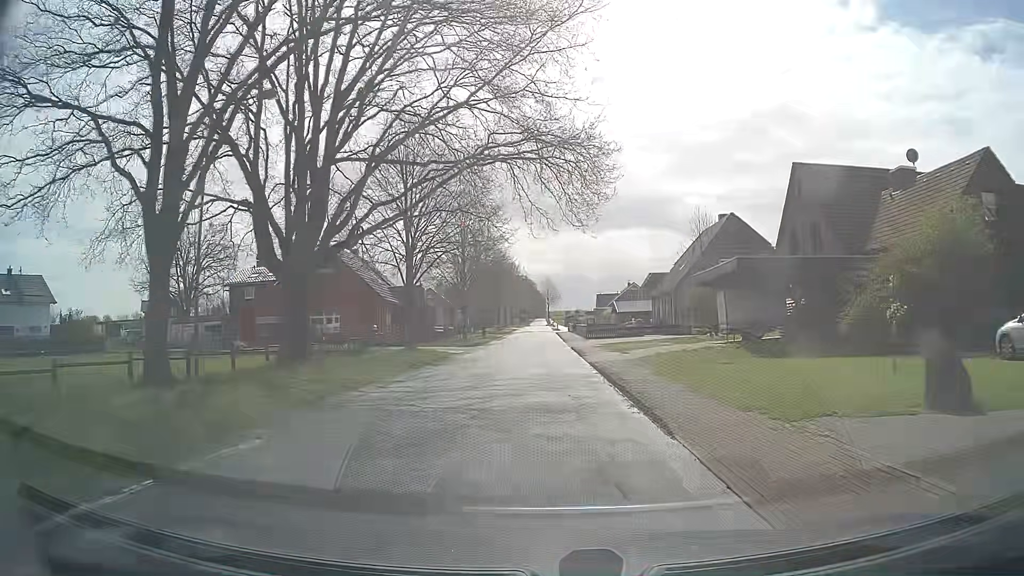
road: unclassified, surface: asphalt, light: Day
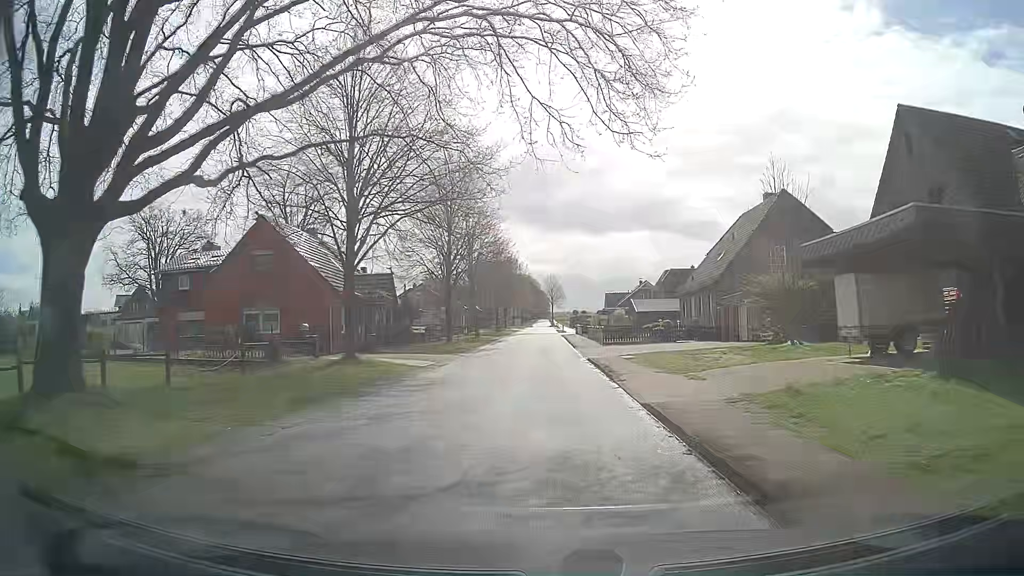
(-0.1, +11.3) m; -1°
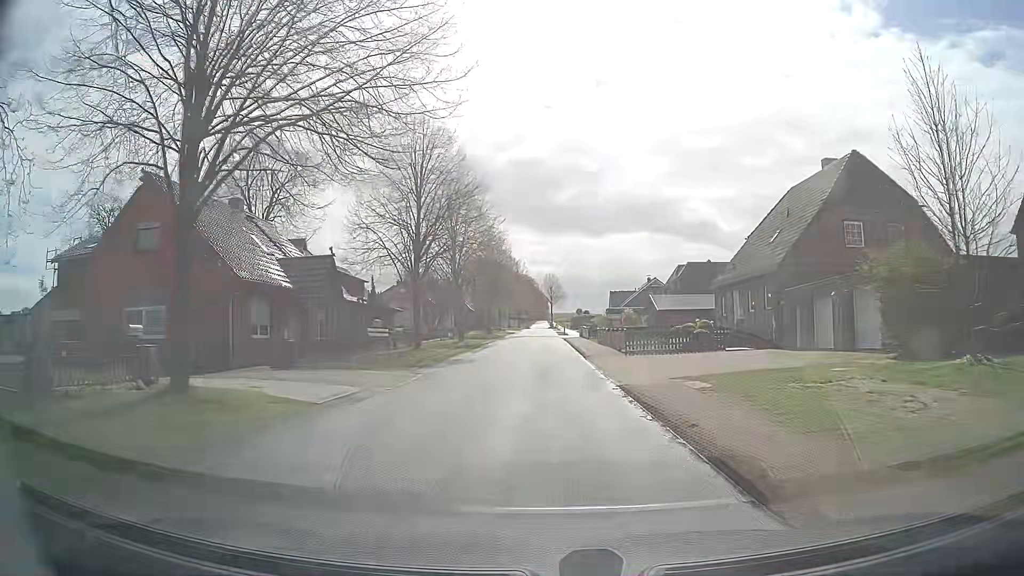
(0.0, +11.1) m; +1°
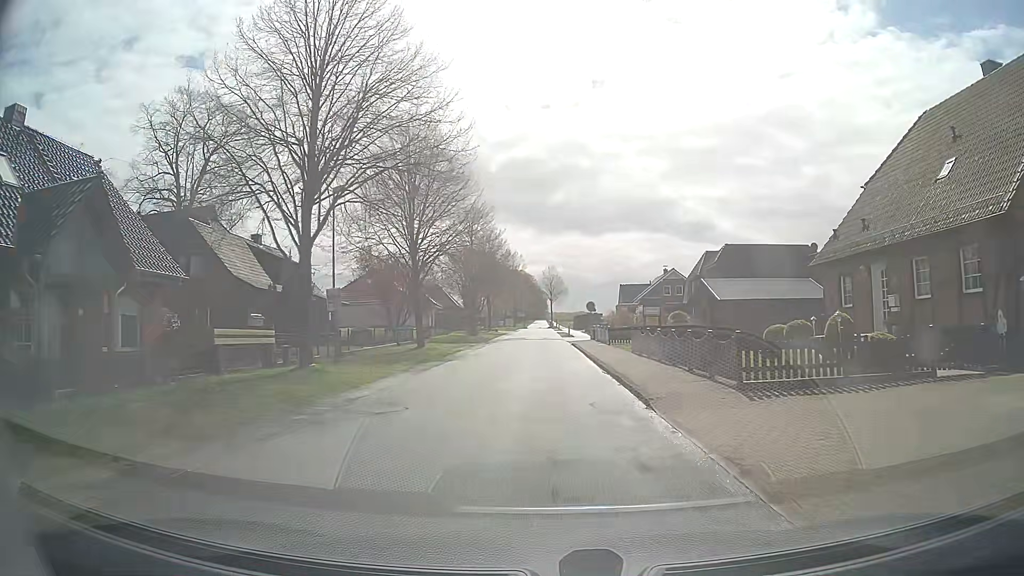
(-0.3, +16.5) m; -1°
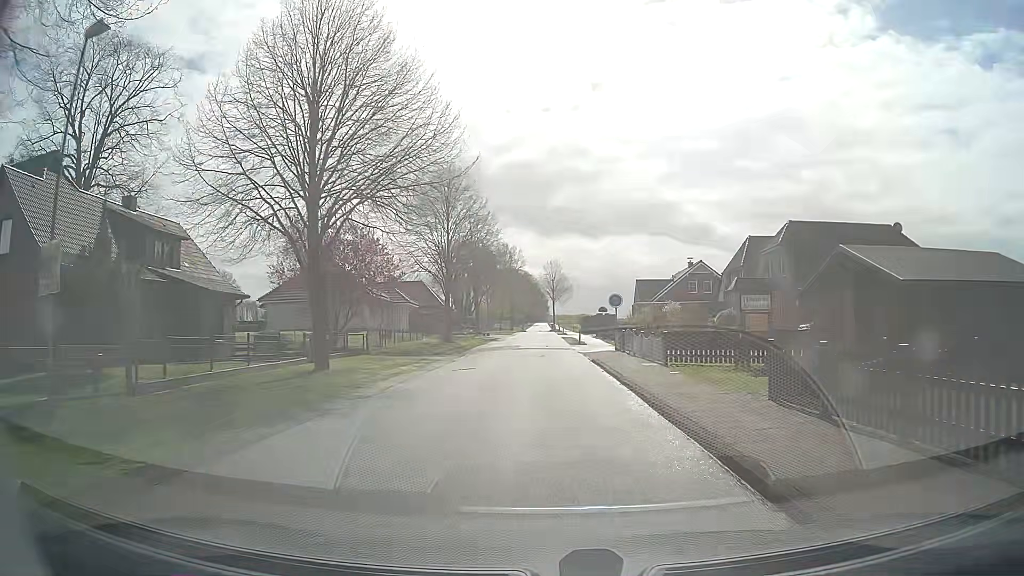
(+0.1, +15.9) m; +1°
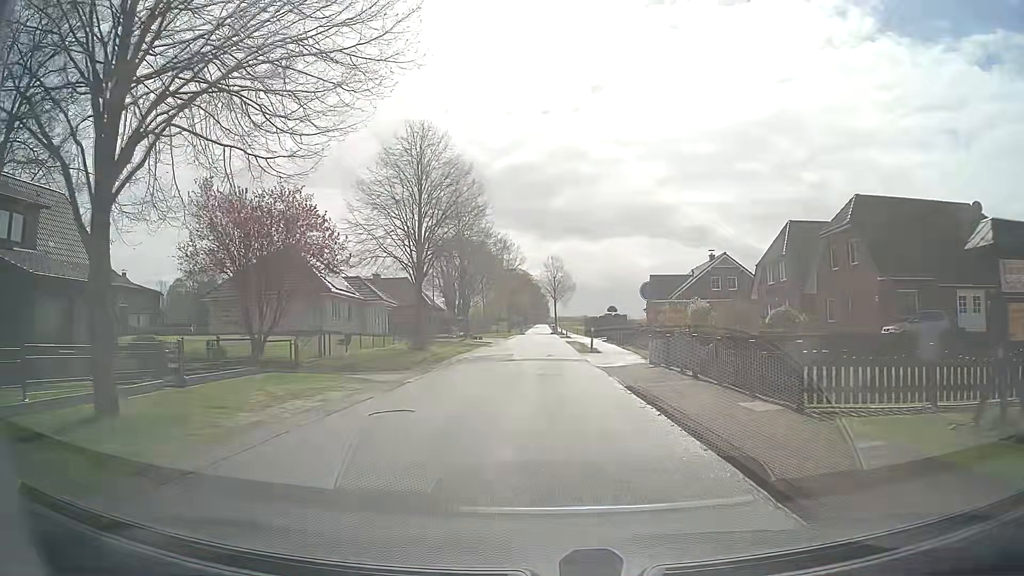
(-0.1, +10.3) m; -1°
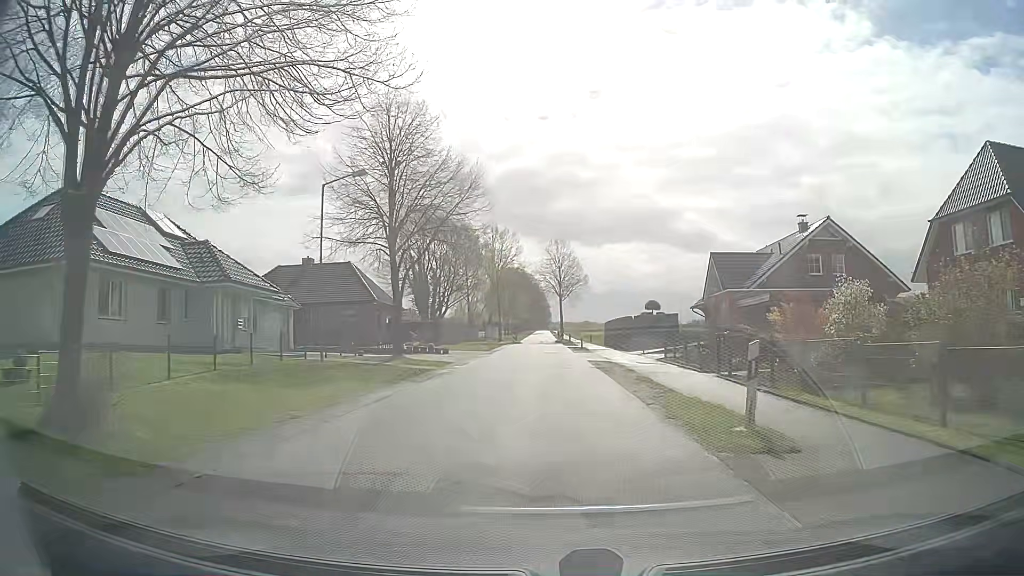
(+0.2, +25.7) m; 0°
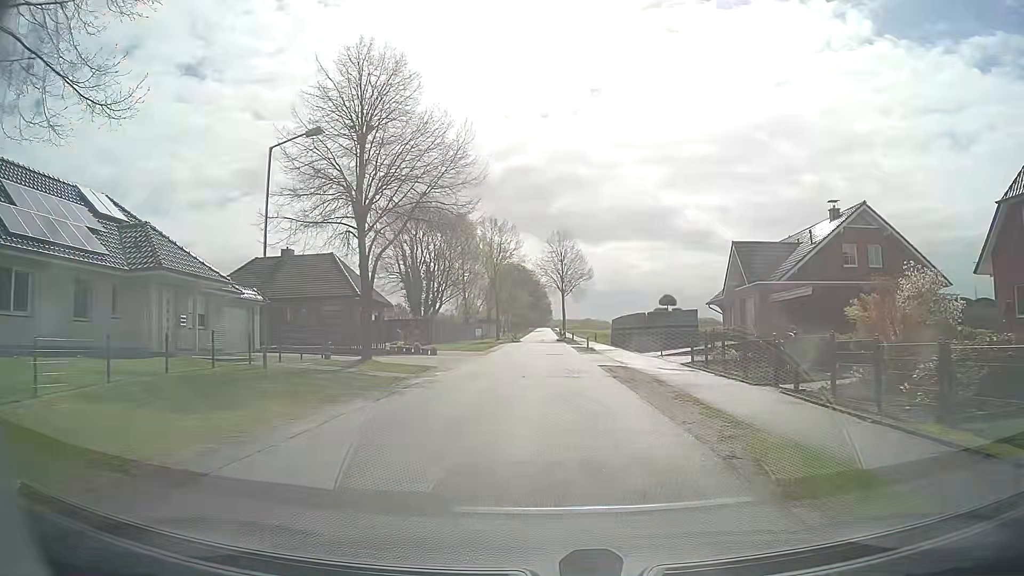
(0.0, +5.2) m; 0°
(0, +10) (0, +20) (0, +30) (0, +40) (-1, +50) (-1, +60) (0, +70) (0, +80) (0, +90) (0, +100) m
